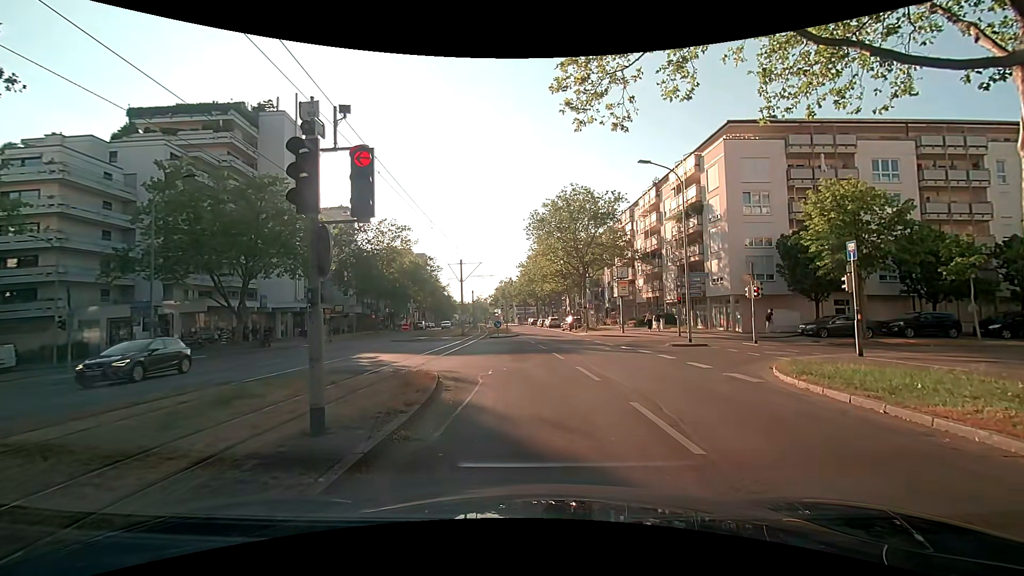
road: tertiary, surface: asphalt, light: Day
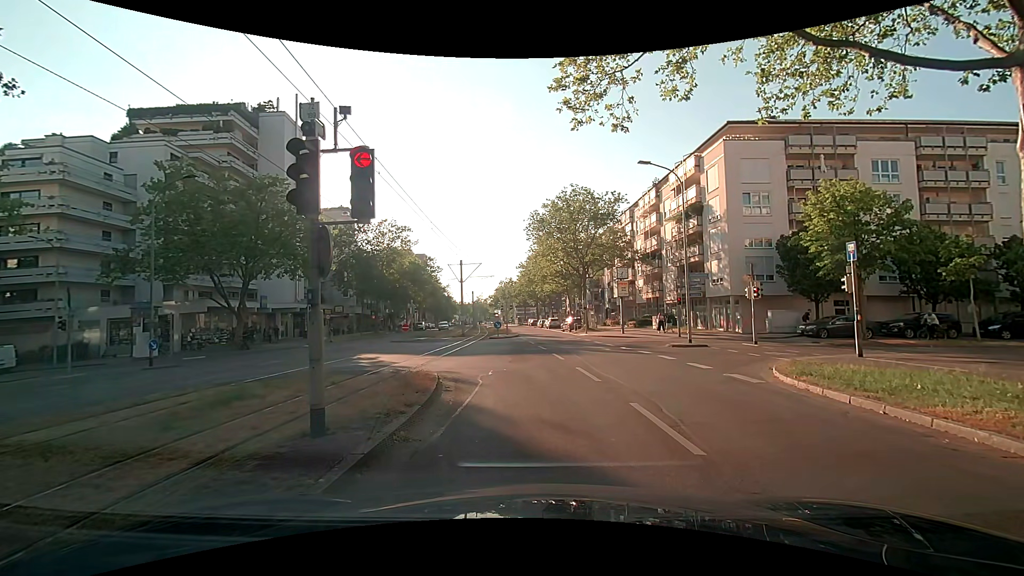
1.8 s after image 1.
(0.0, +0.1) m; 0°
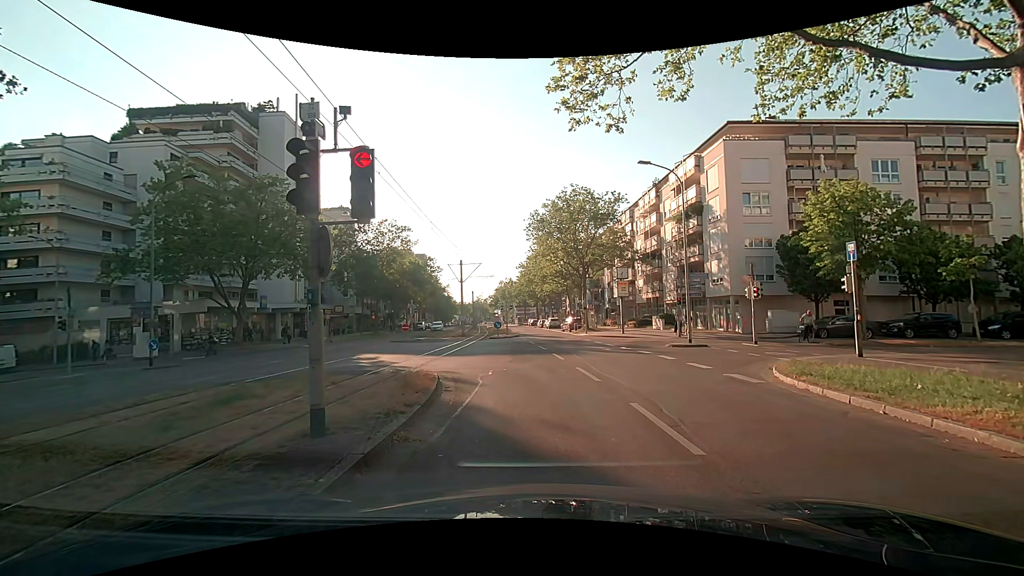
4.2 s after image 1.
(0.0, 0.0) m; 0°
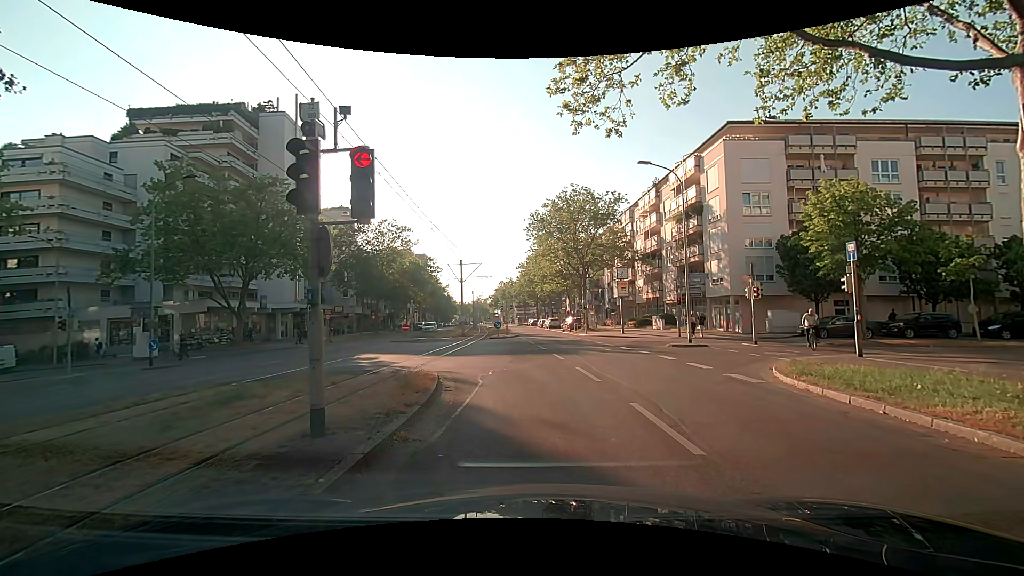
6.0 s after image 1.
(0.0, 0.0) m; 0°
